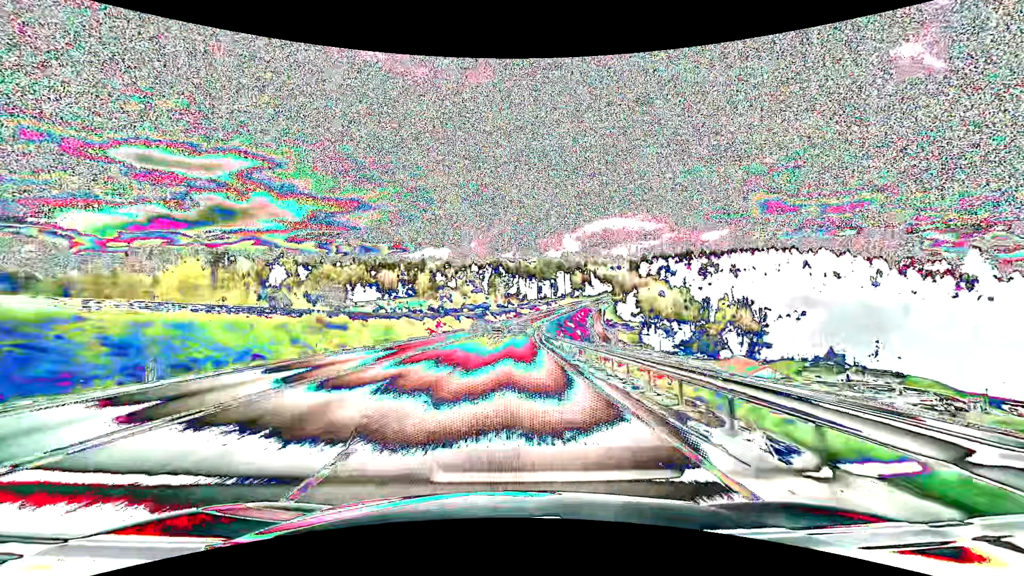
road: primary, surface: asphalt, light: Day
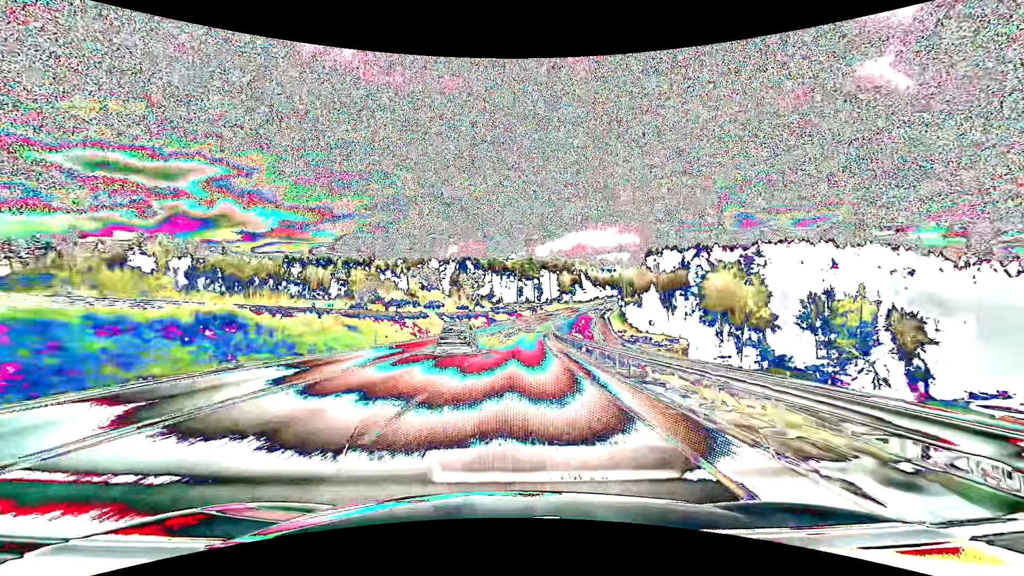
(+1.8, +78.8) m; +3°
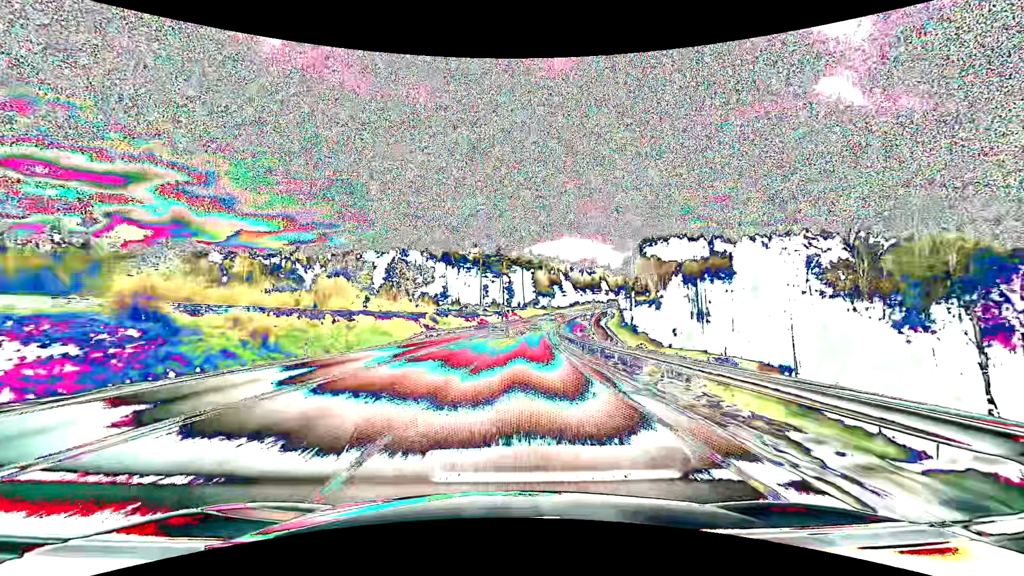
(+2.1, +62.8) m; +4°
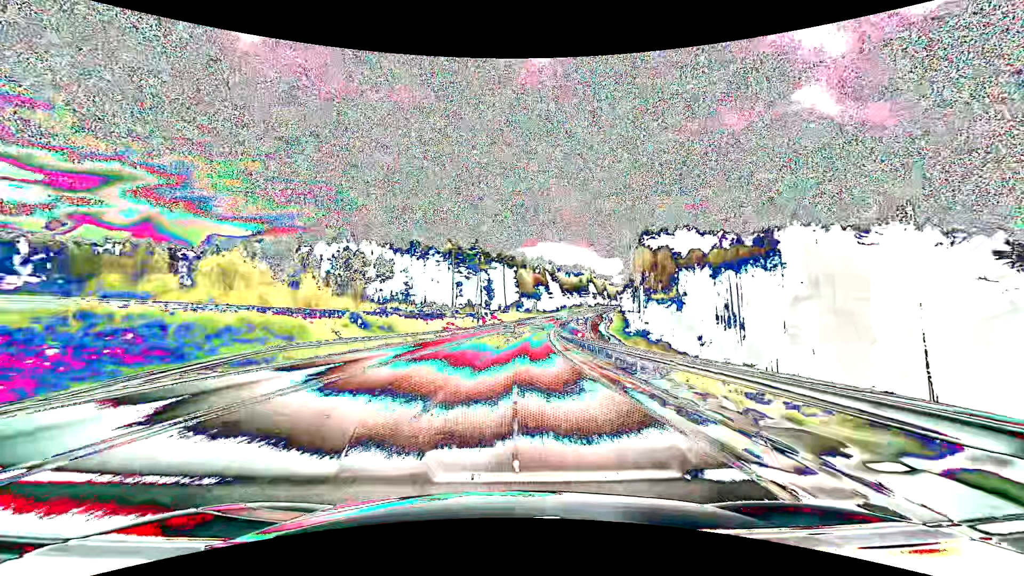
(+0.6, +31.3) m; +2°
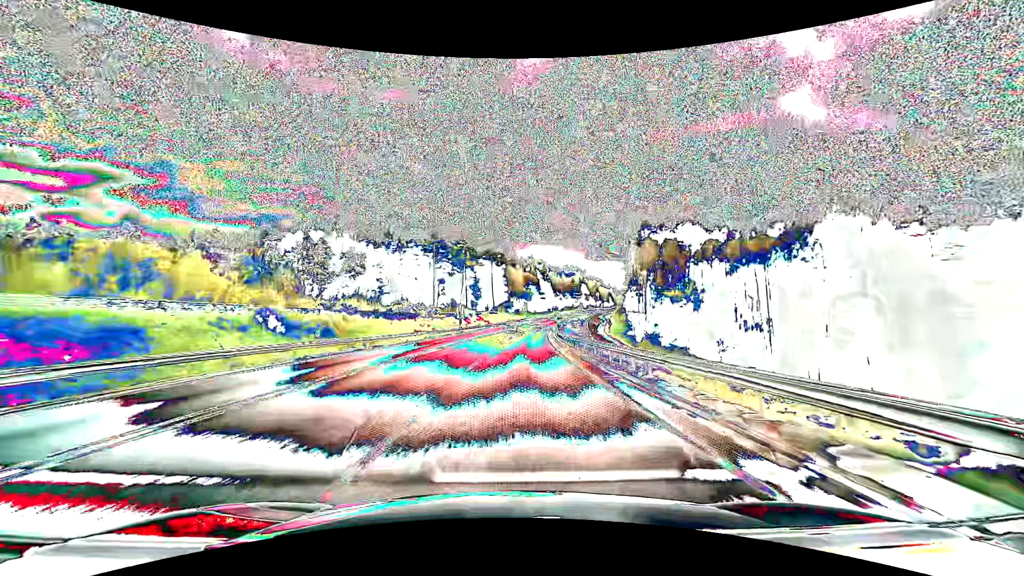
(+0.2, +15.6) m; +1°
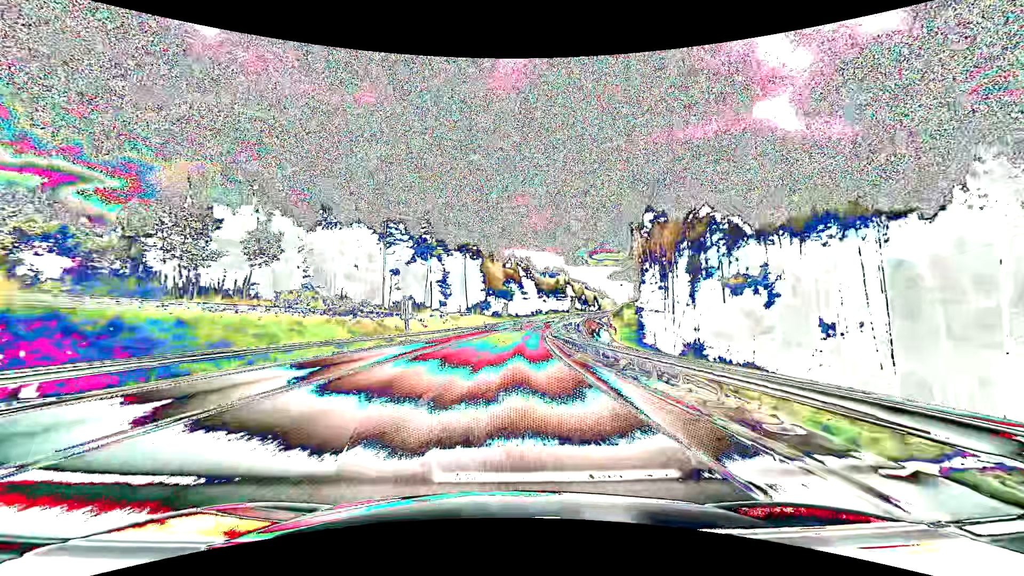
(+0.7, +31.2) m; +2°
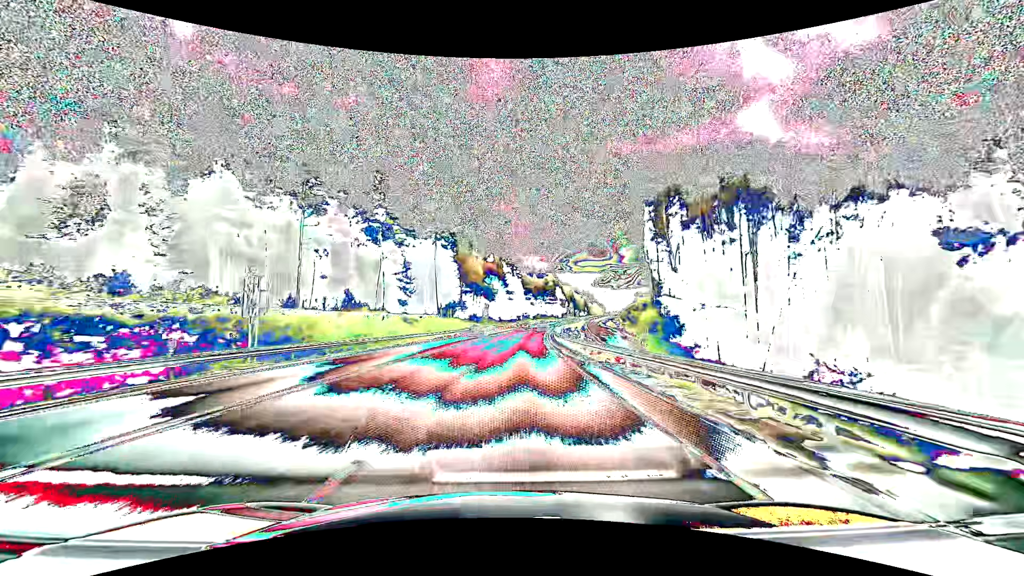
(+0.5, +31.2) m; +2°
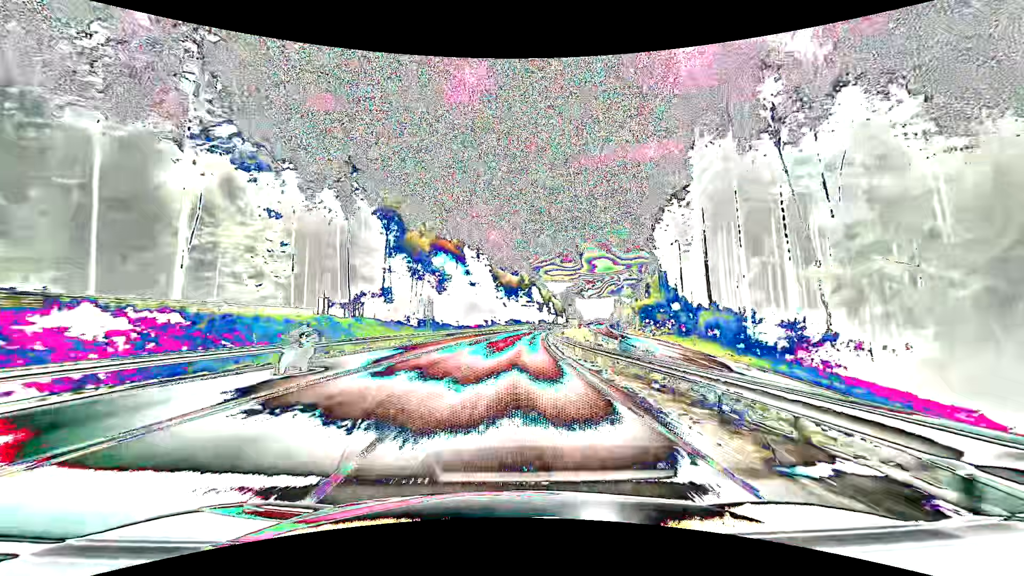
(+1.4, +46.7) m; +4°
(0, +10) (0, +20) (0, +30) (+1, +40) (+1, +50) (+2, +60) (+3, +70) (+4, +80) (+5, +90) (+6, +100) m
